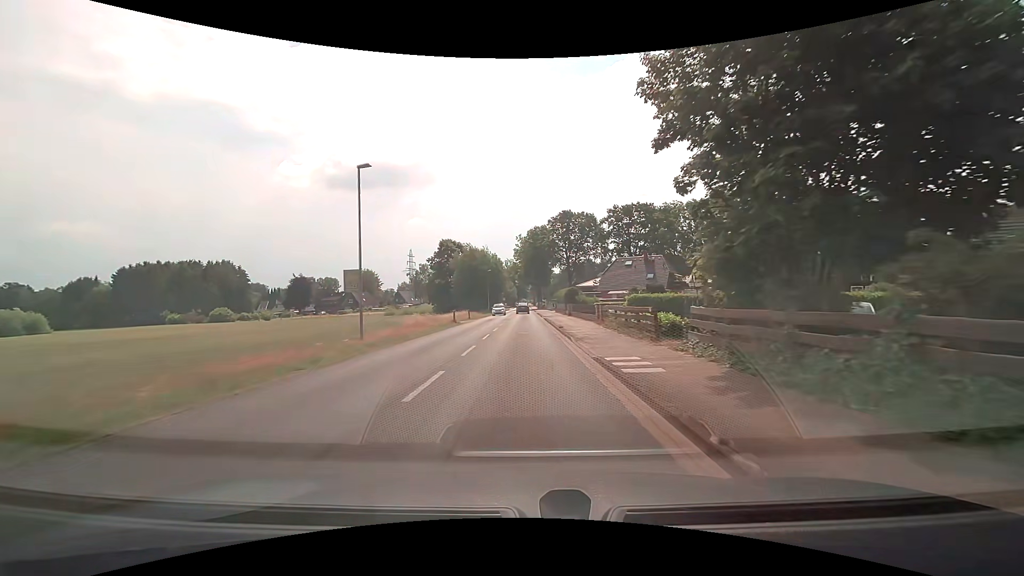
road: tertiary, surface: asphalt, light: Day
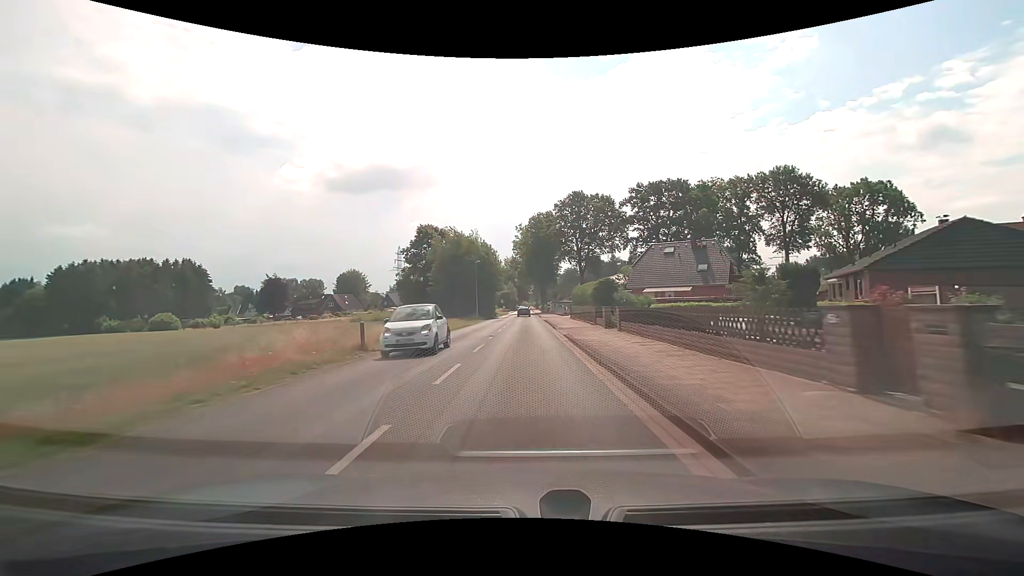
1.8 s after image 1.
(+0.1, +22.9) m; 0°
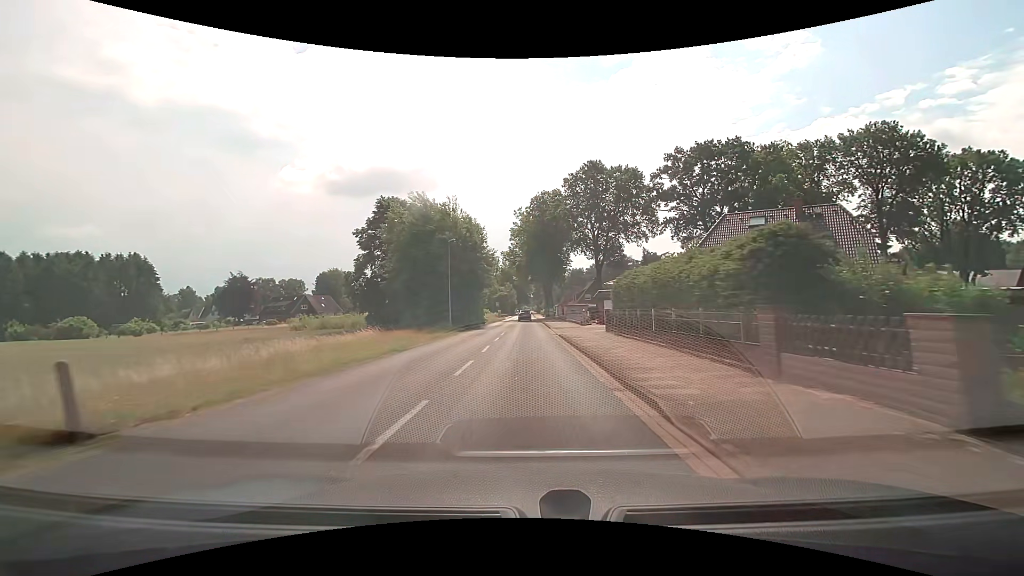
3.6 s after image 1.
(0.0, +22.9) m; 0°
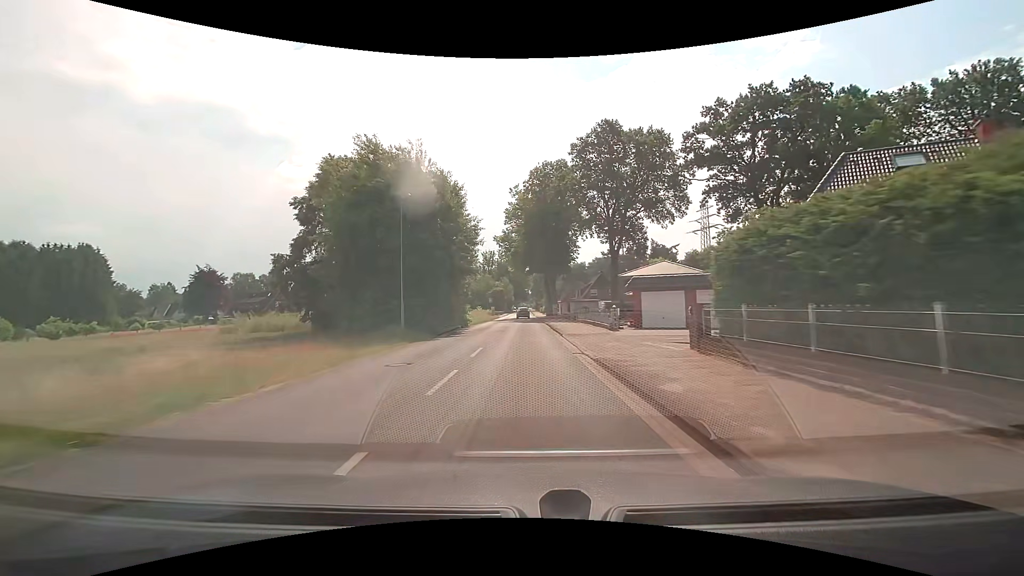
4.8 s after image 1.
(0.0, +15.2) m; 0°
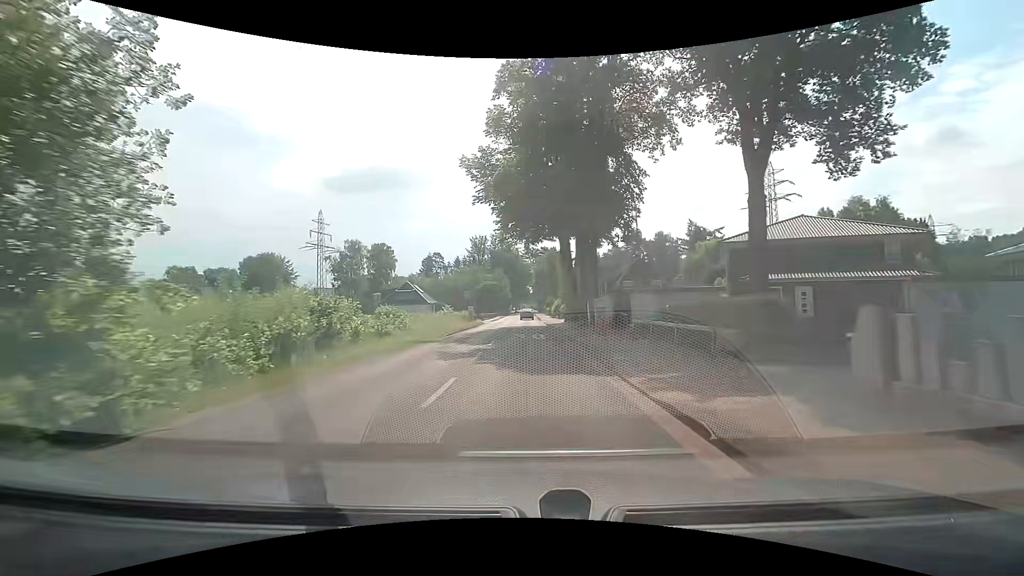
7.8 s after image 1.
(-0.1, +38.0) m; 0°
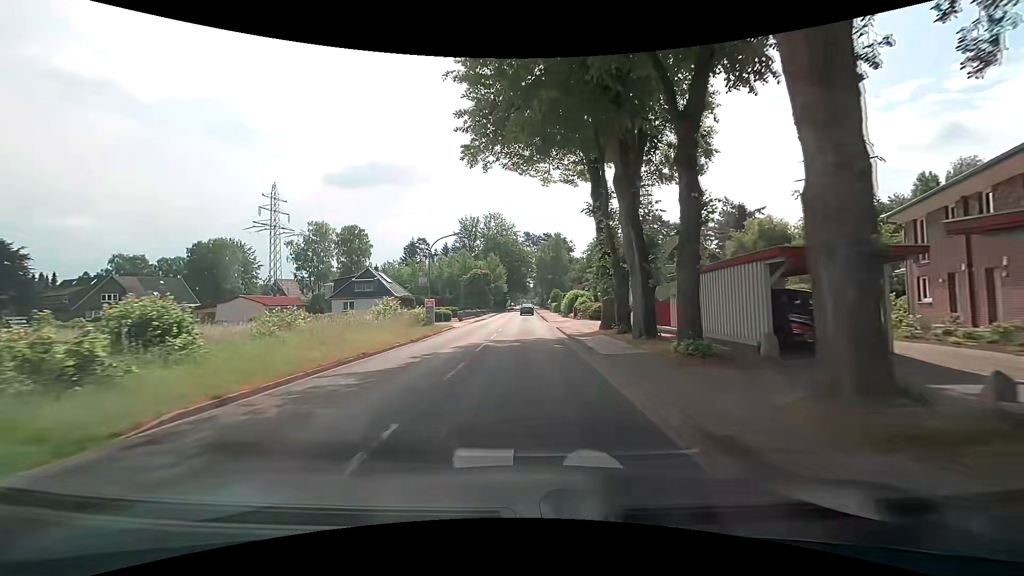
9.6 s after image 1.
(0.0, +22.8) m; 0°
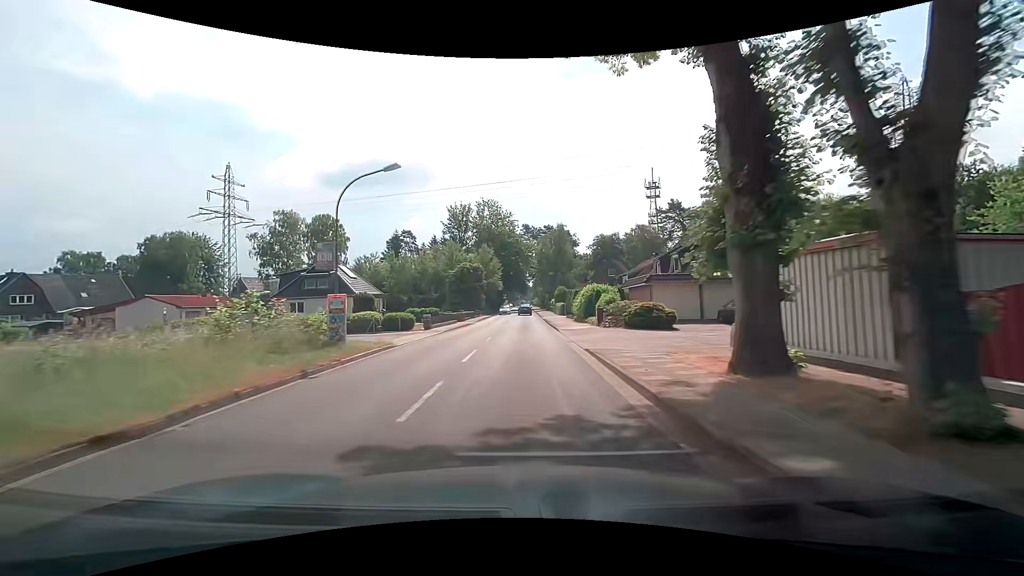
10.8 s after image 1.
(0.0, +15.2) m; +1°
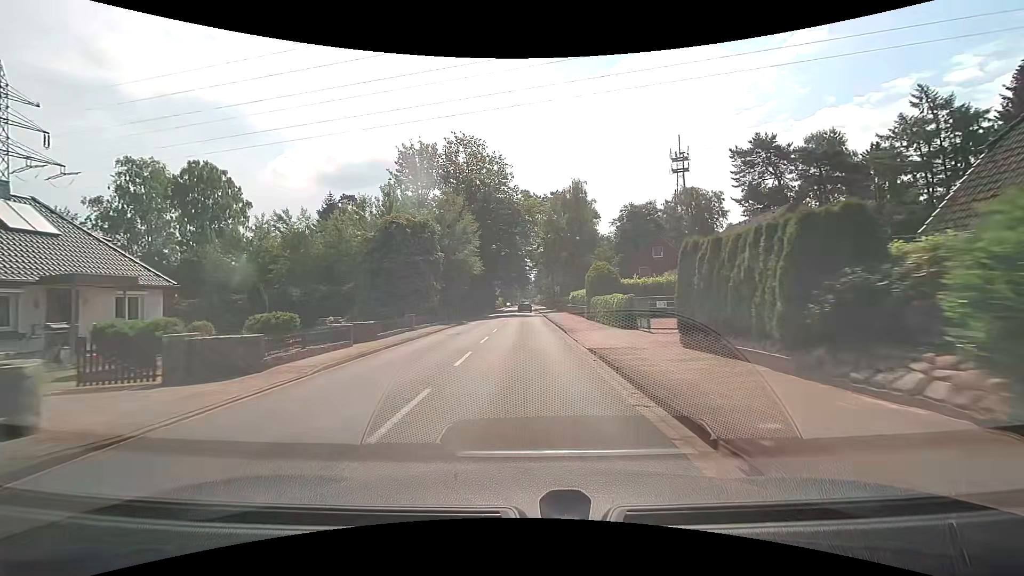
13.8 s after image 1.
(-0.6, +38.1) m; -1°
(0, +10) (0, +20) (0, +30) (0, +40) (0, +50) (0, +60) (0, +70) (0, +80) (0, +90) (0, +100) m
